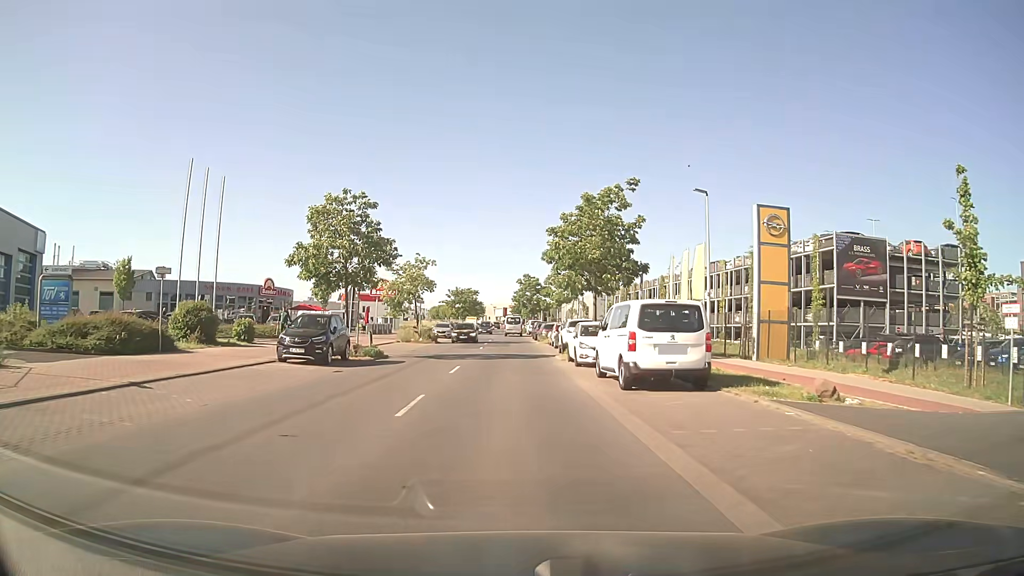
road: tertiary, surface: asphalt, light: Day
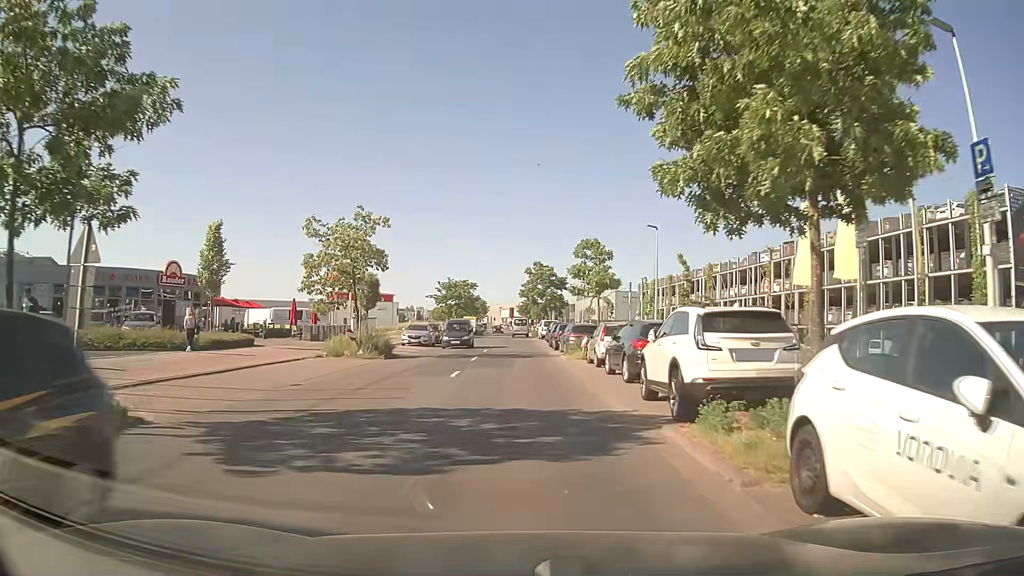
(-0.1, +20.2) m; -1°
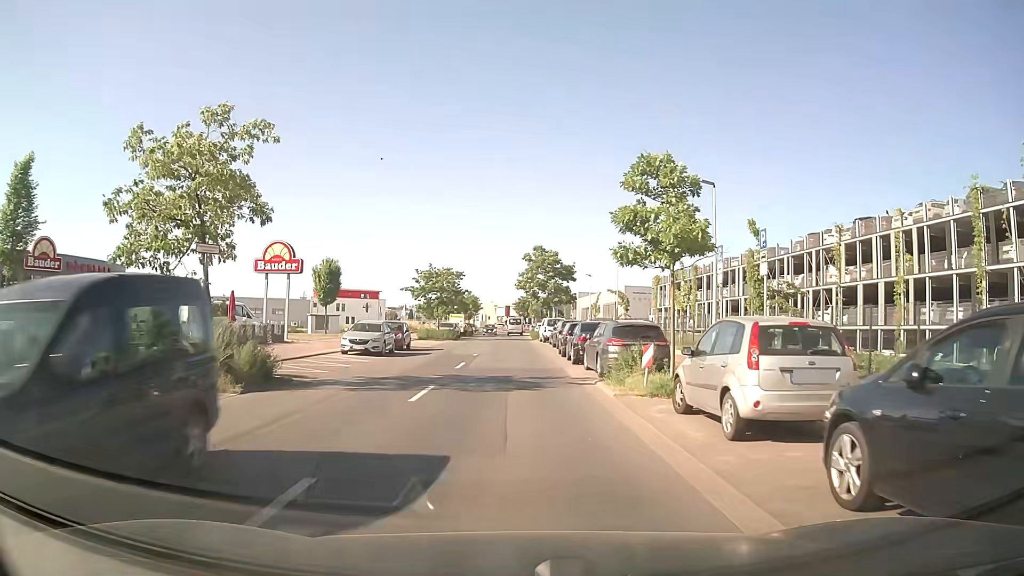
(+0.1, +13.9) m; +1°
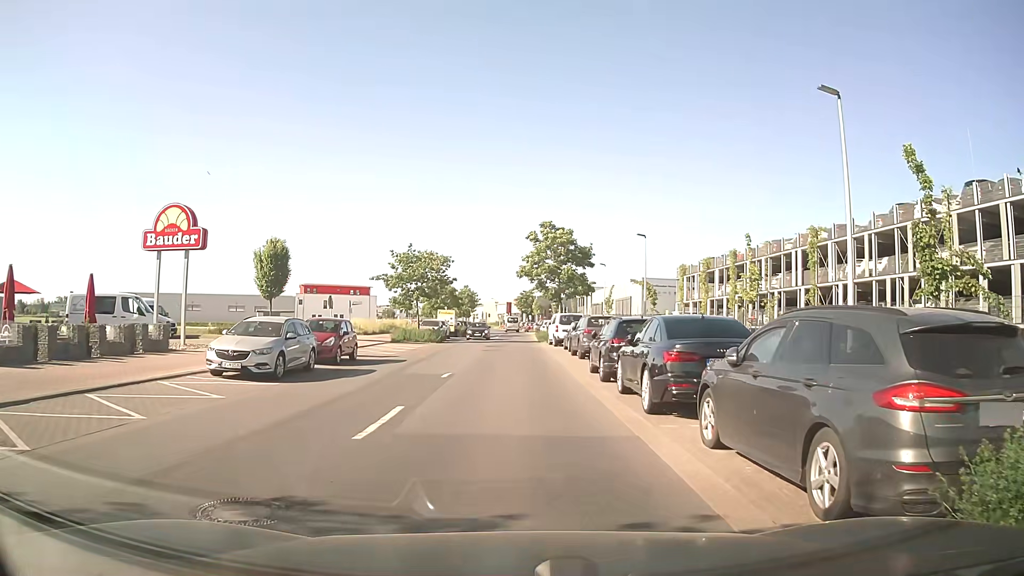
(-0.1, +12.5) m; -1°
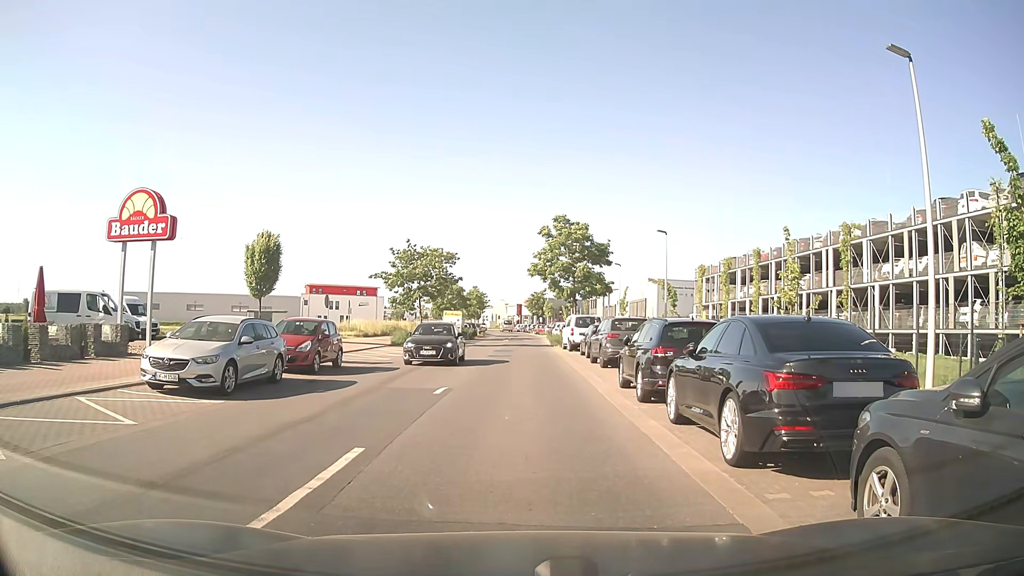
(0.0, +3.3) m; -1°
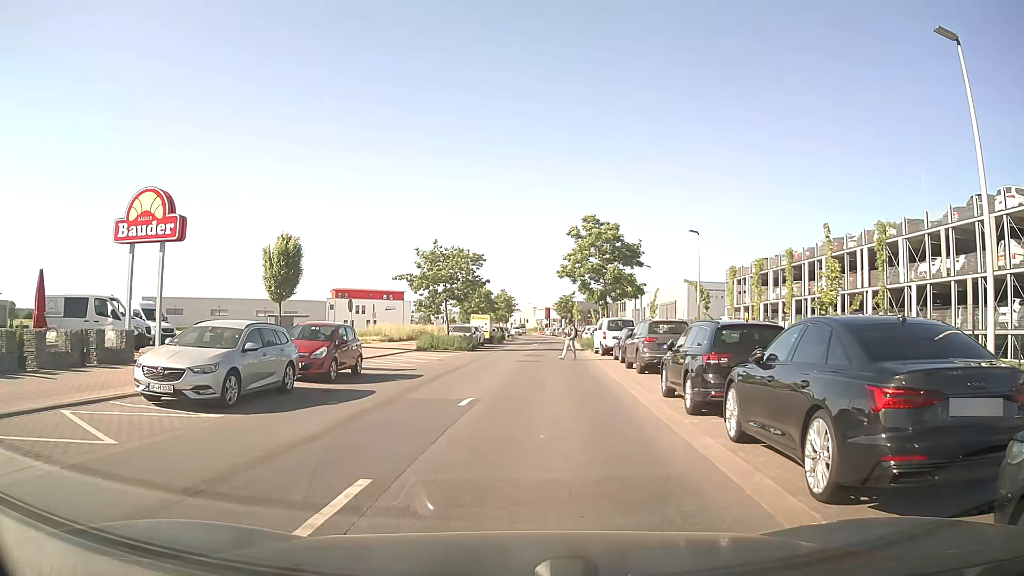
(0.0, +1.5) m; -2°
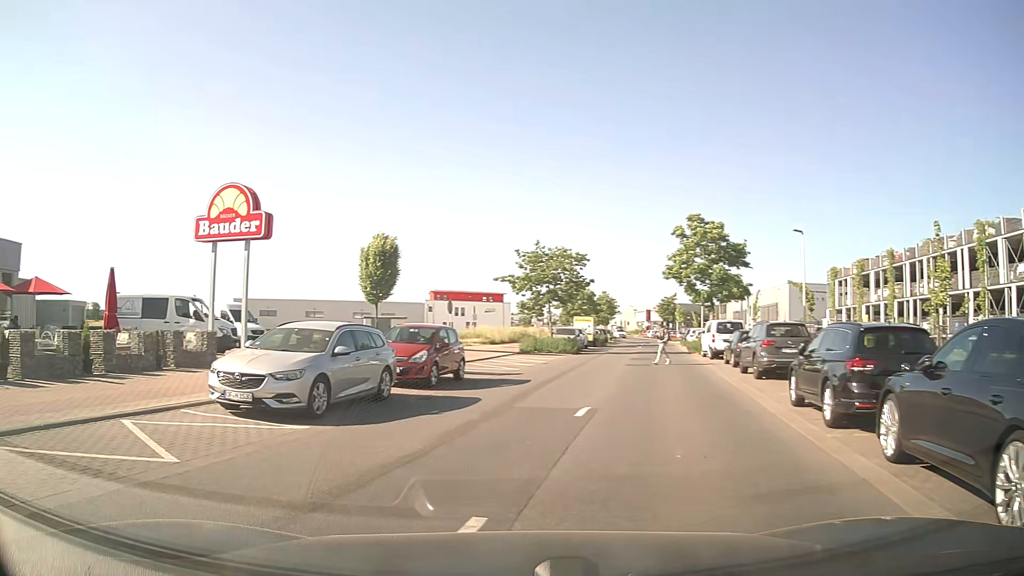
(-0.1, +1.3) m; -8°
